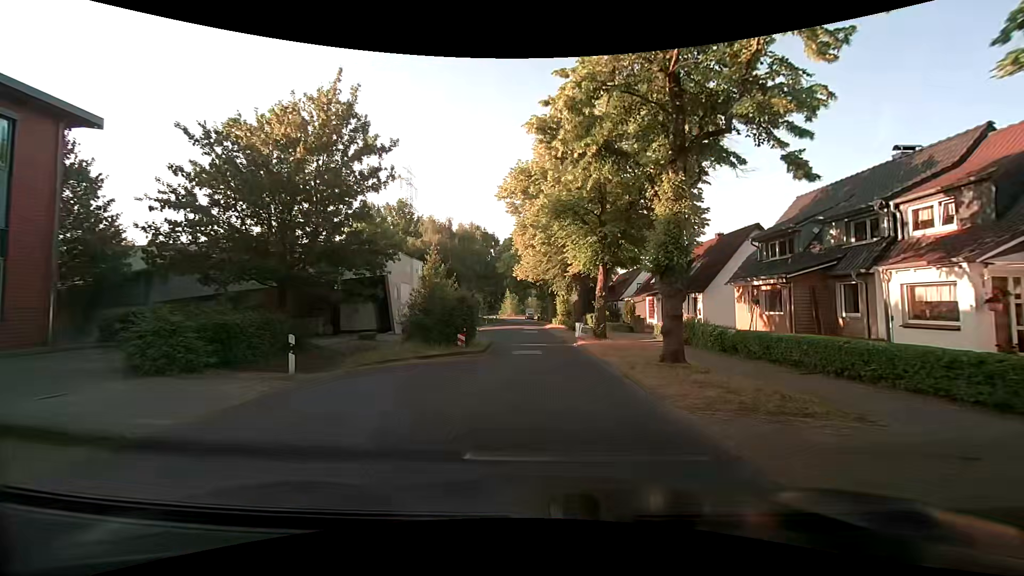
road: residential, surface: asphalt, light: Day
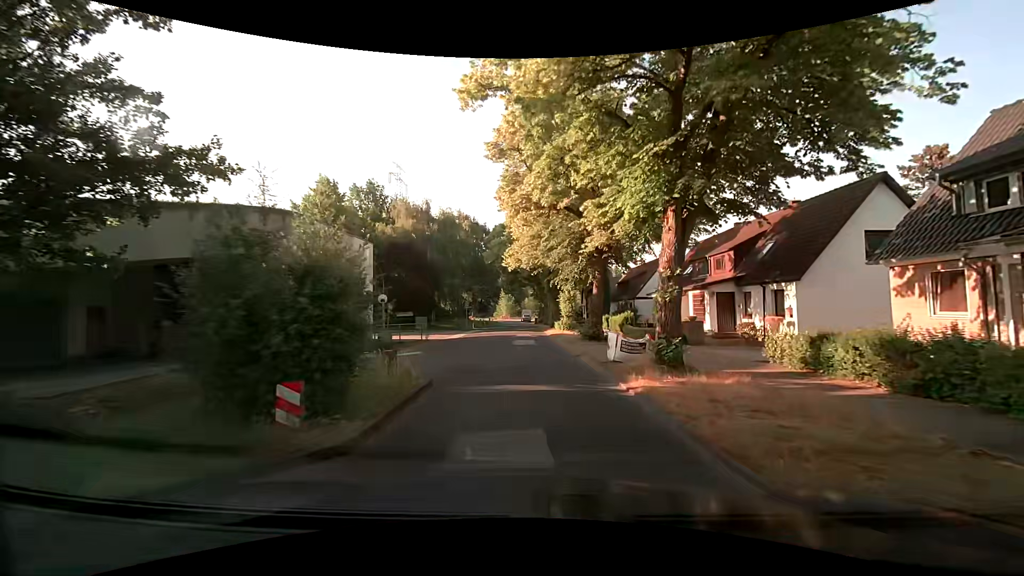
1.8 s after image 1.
(-0.1, +12.2) m; -1°
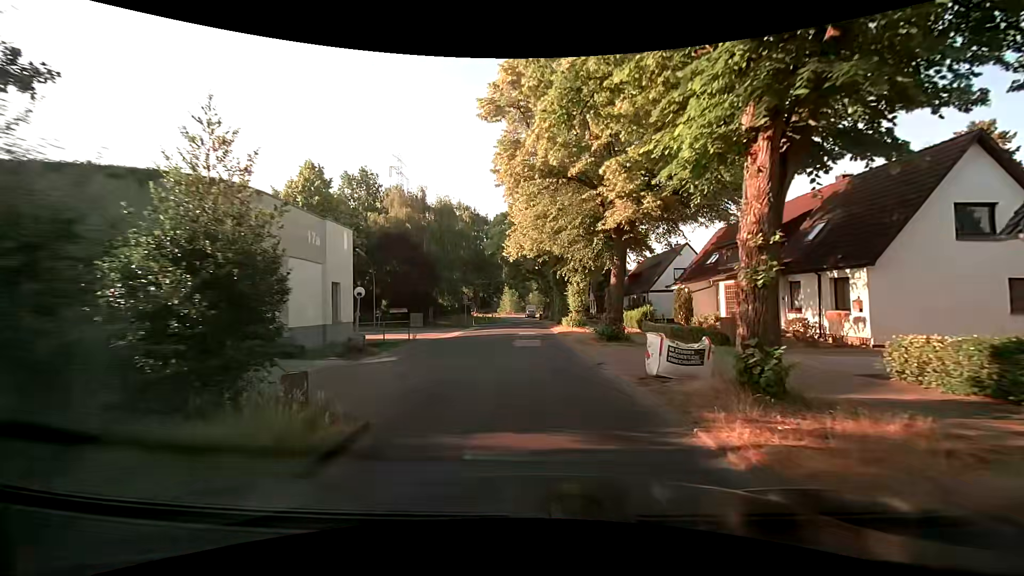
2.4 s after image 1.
(0.0, +4.1) m; +1°
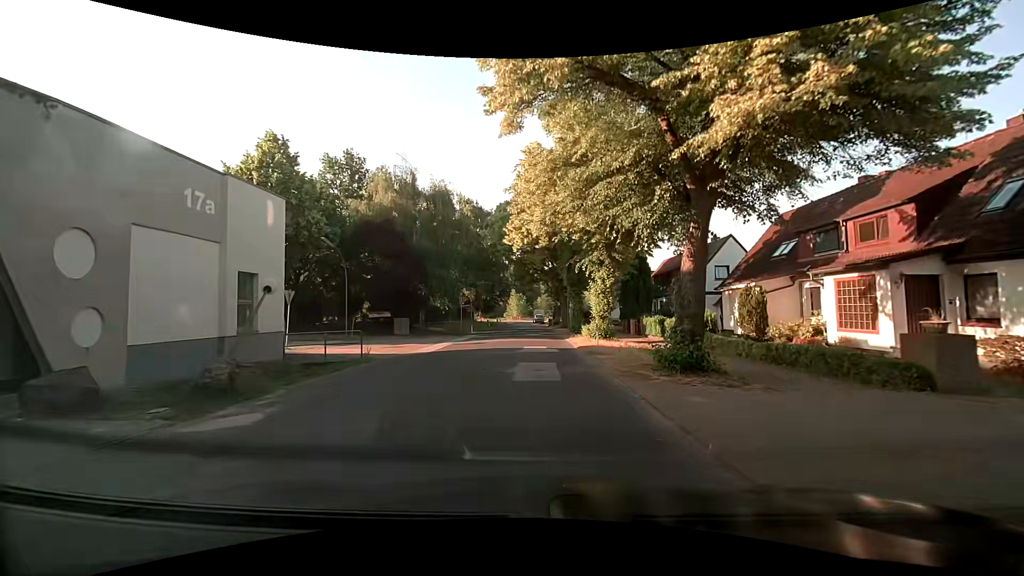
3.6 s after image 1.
(-0.2, +8.2) m; -2°
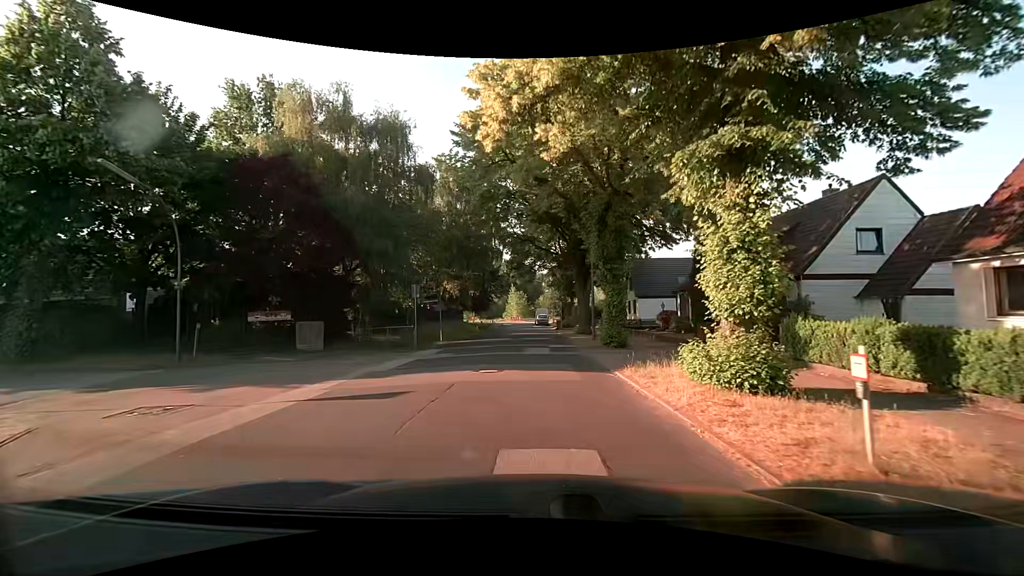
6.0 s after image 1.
(0.0, +16.4) m; 0°
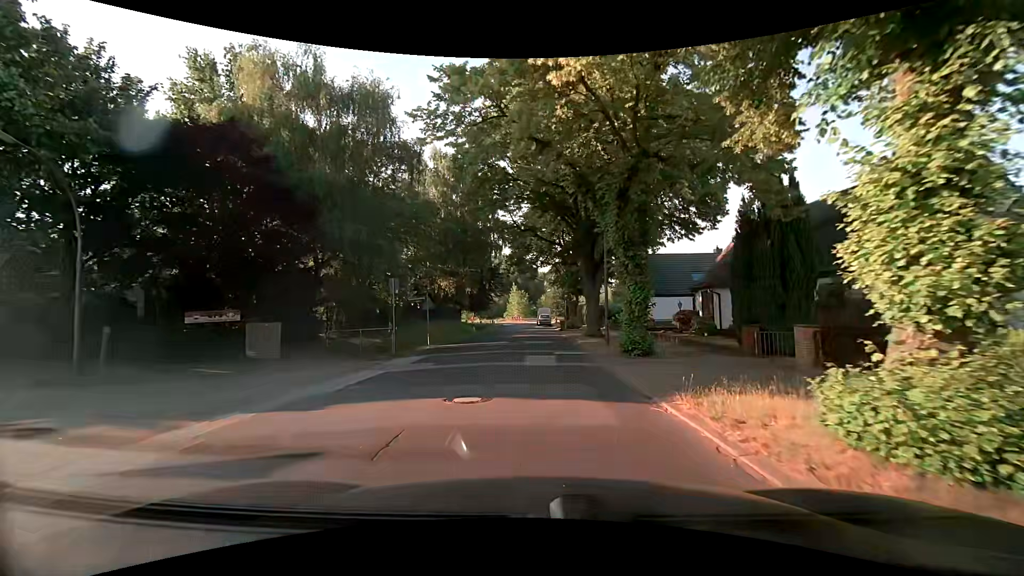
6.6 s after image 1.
(0.0, +4.1) m; -1°
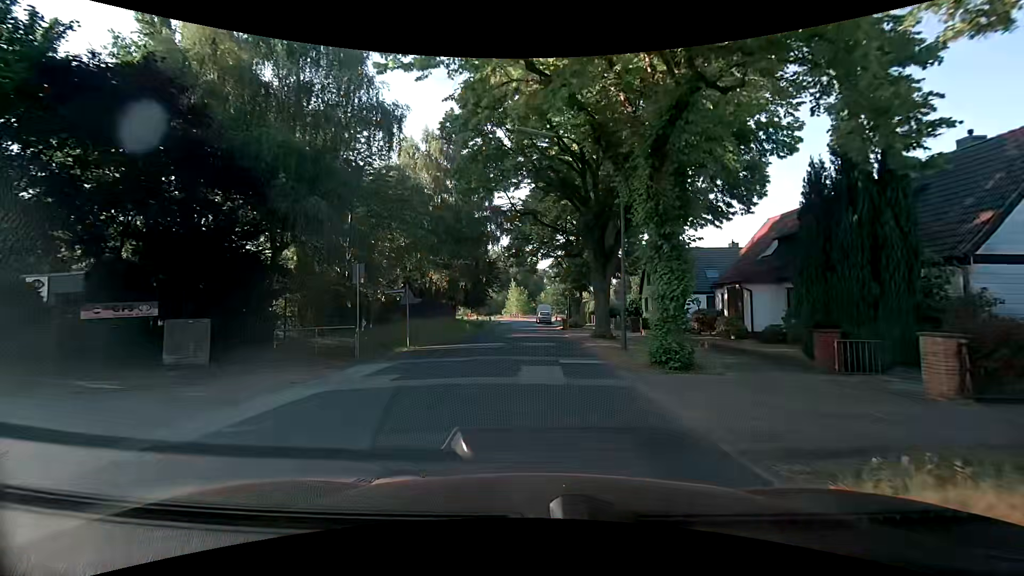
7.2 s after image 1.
(0.0, +4.1) m; +1°
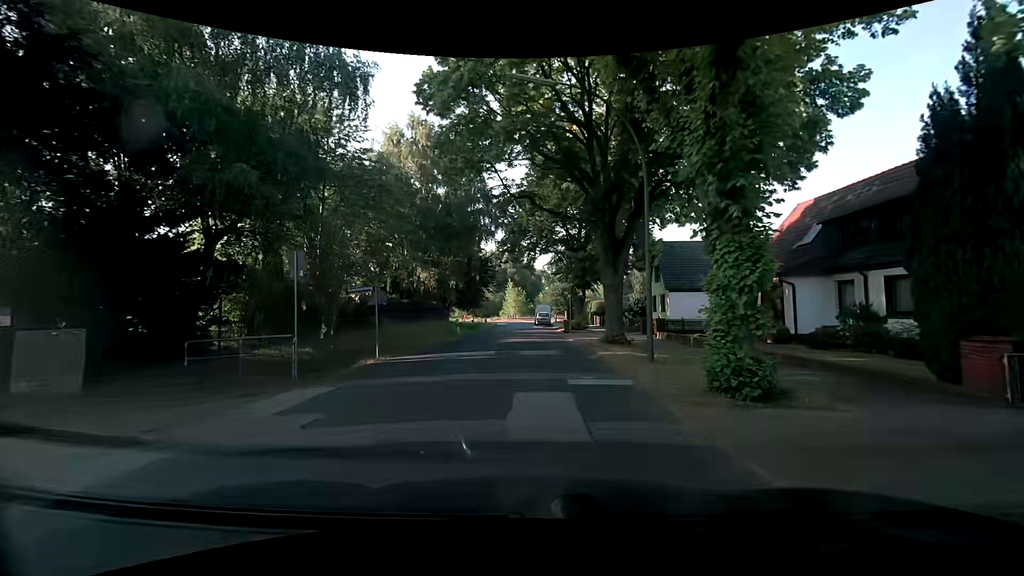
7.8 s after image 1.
(0.0, +4.1) m; 0°
